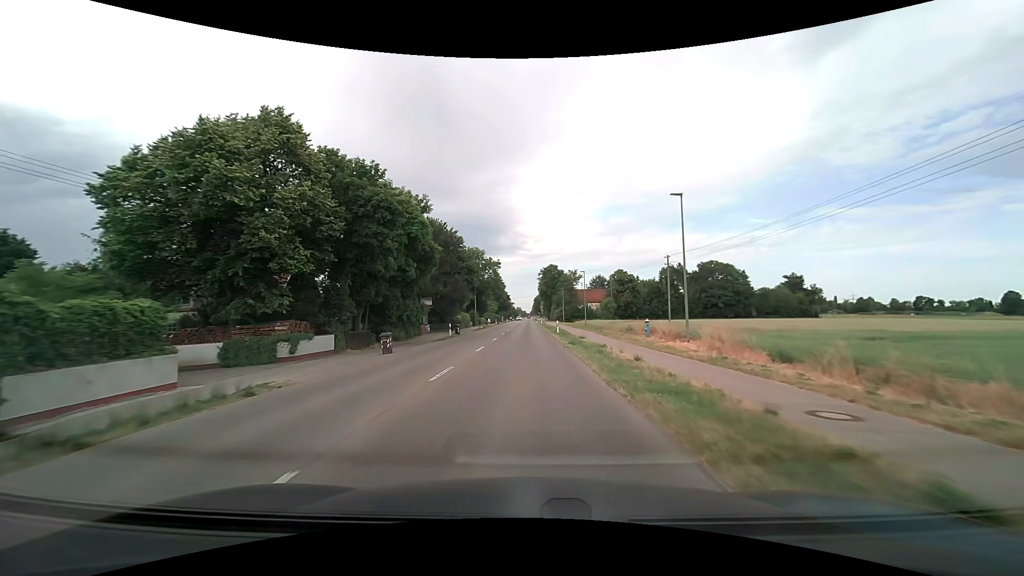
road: tertiary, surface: asphalt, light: Day
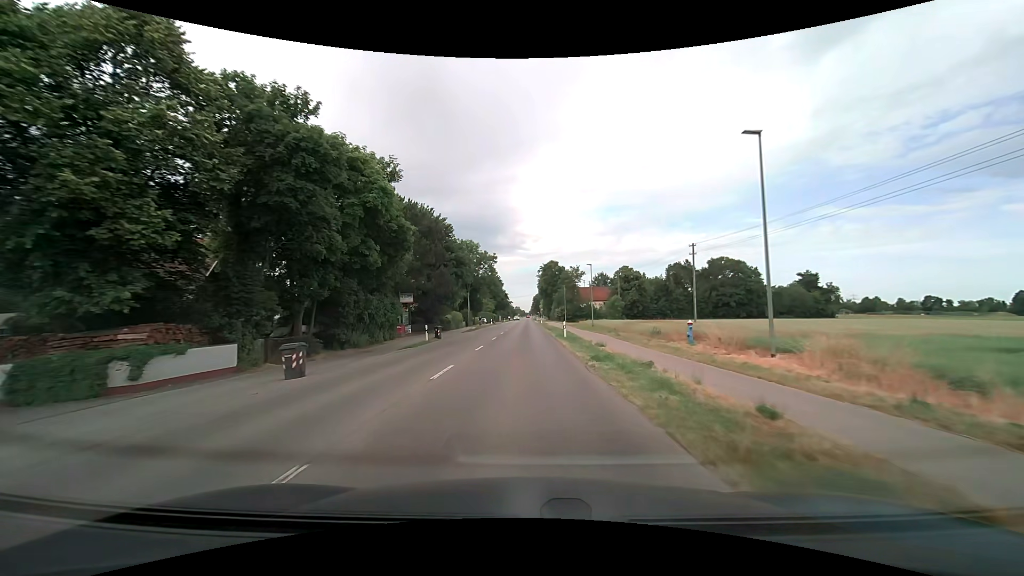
(0.0, +8.8) m; 0°
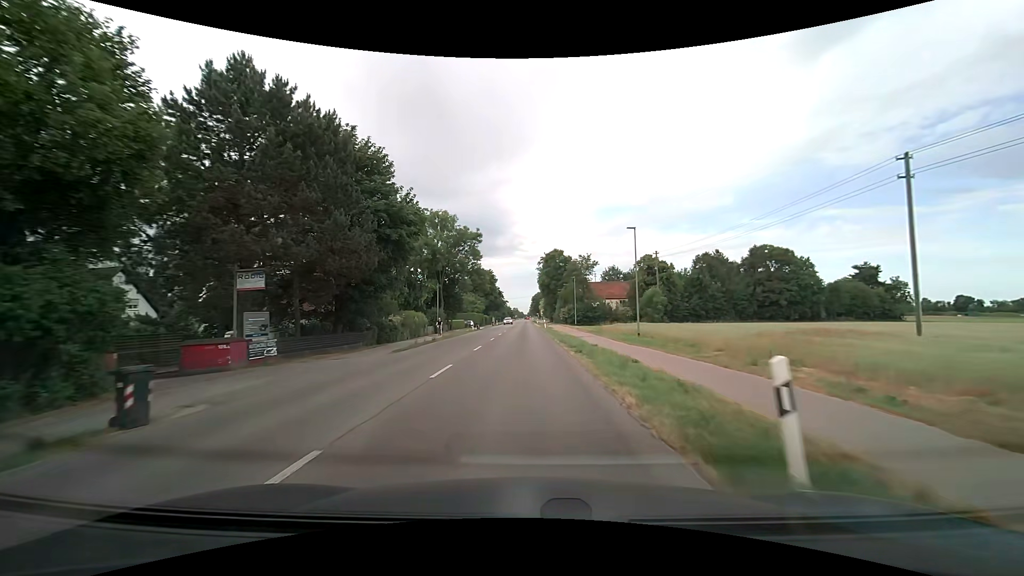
(+0.1, +26.6) m; +1°
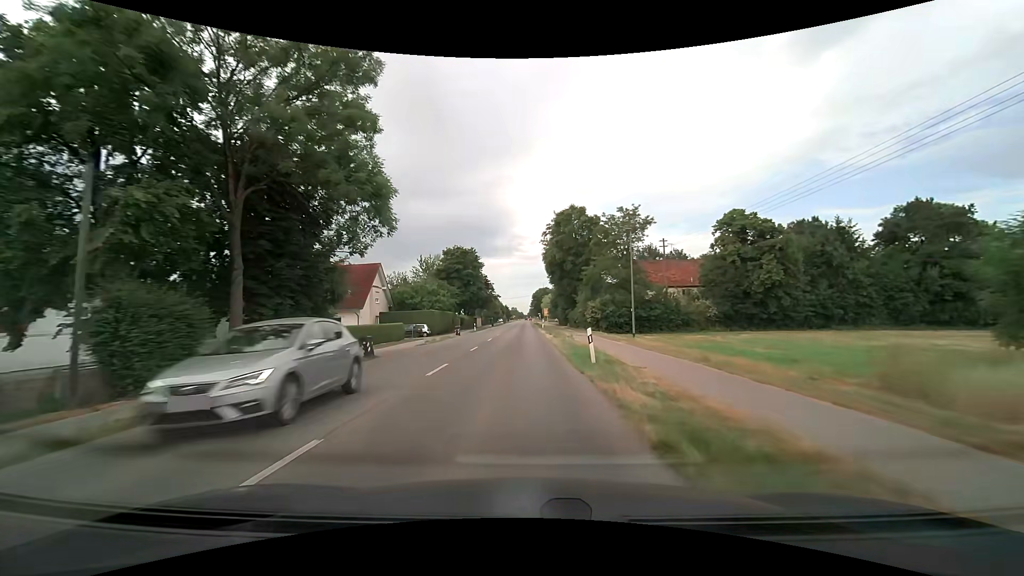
(-0.3, +44.6) m; 0°
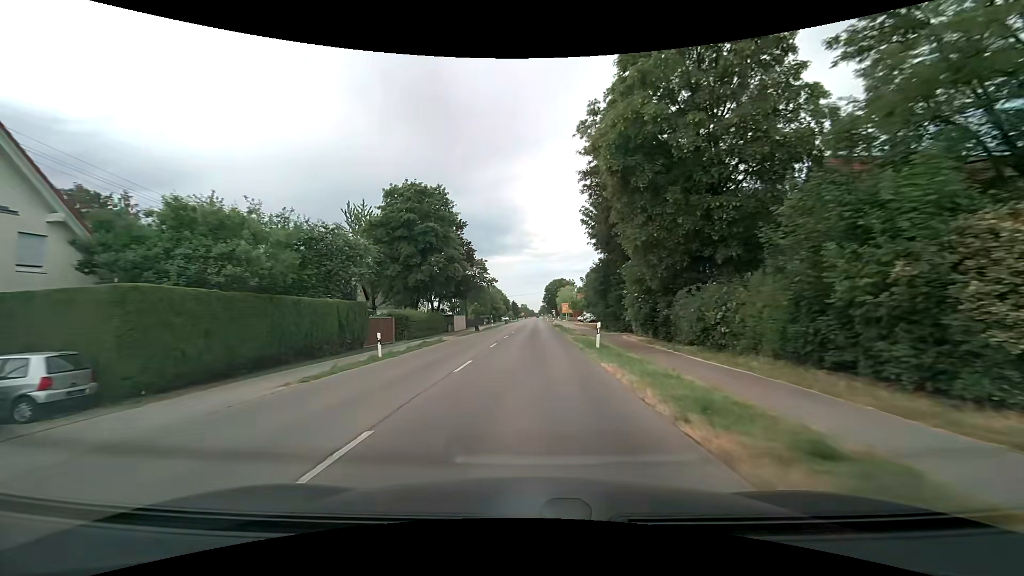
(-0.5, +44.8) m; -1°
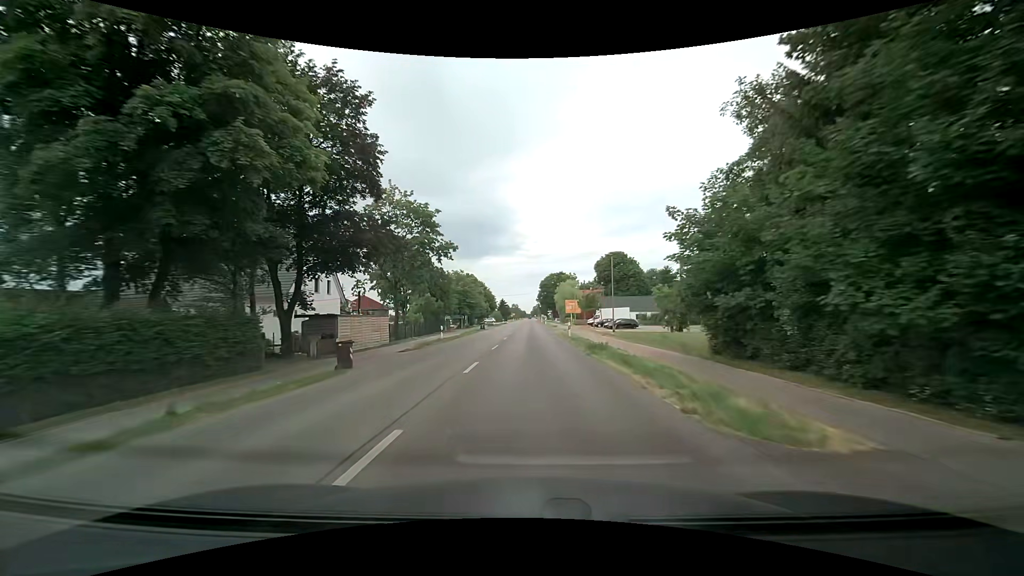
(-0.1, +36.1) m; 0°
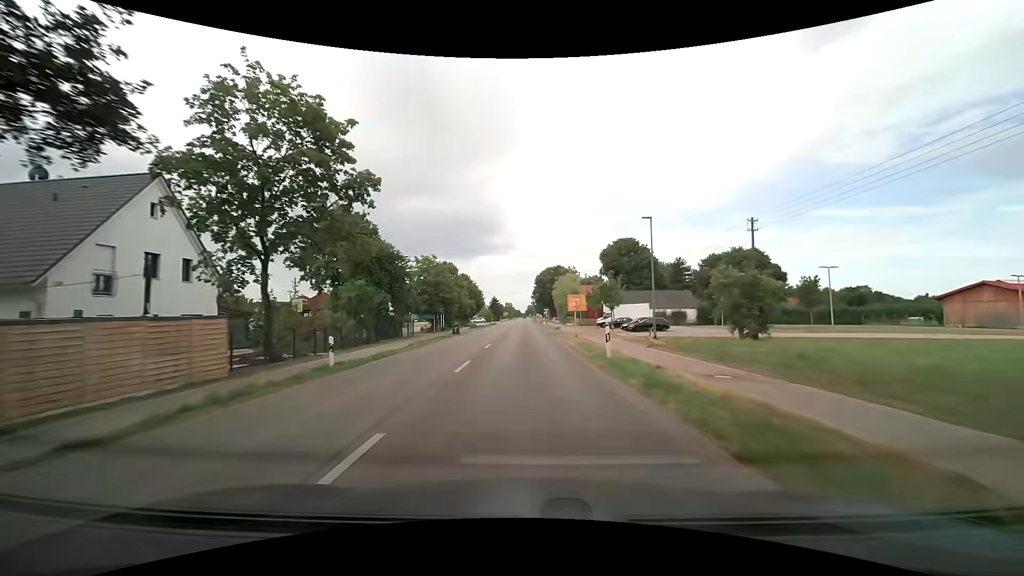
(+0.2, +18.1) m; +1°
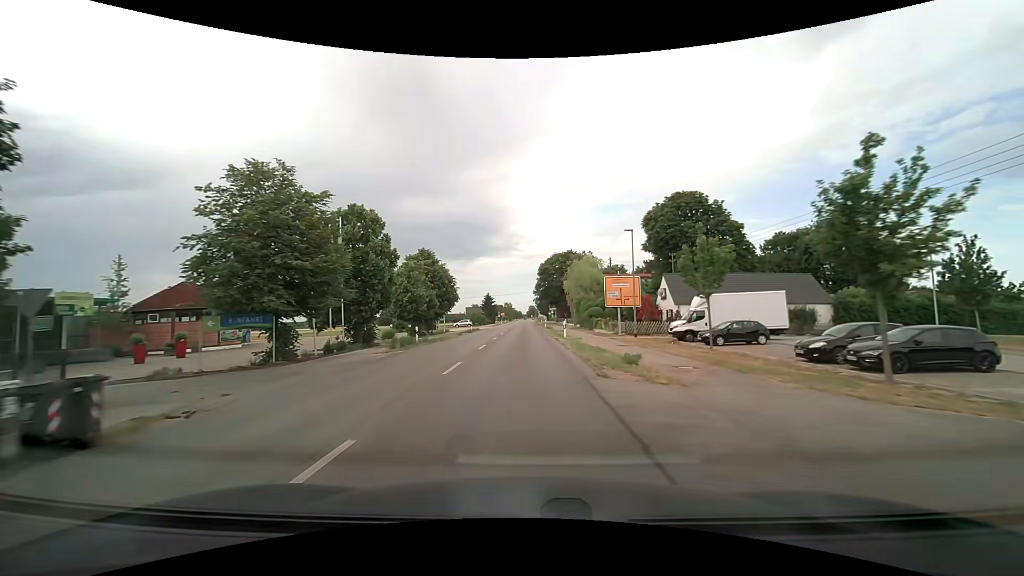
(0.0, +36.3) m; -1°
(0, +10) (0, +20) (0, +30) (0, +40) (0, +50) (0, +60) (0, +70) (0, +80) (0, +90) (0, +100) m
